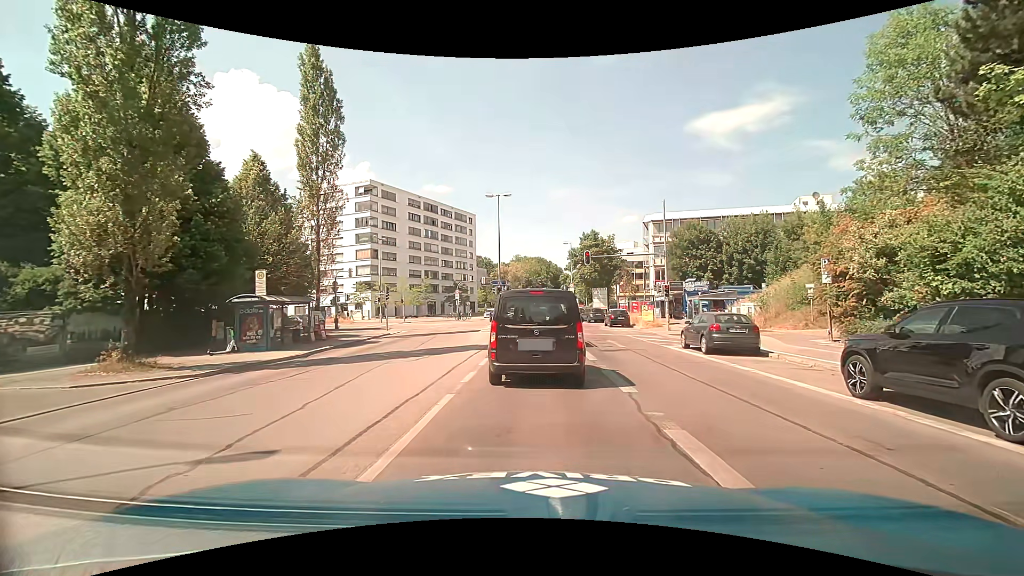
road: secondary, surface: asphalt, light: Day
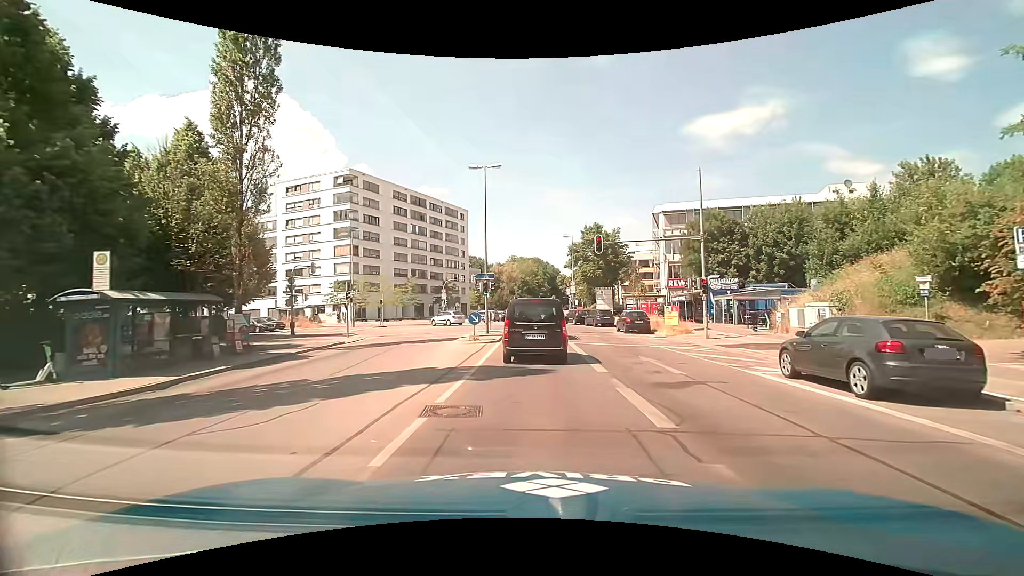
(-0.1, +8.6) m; +1°
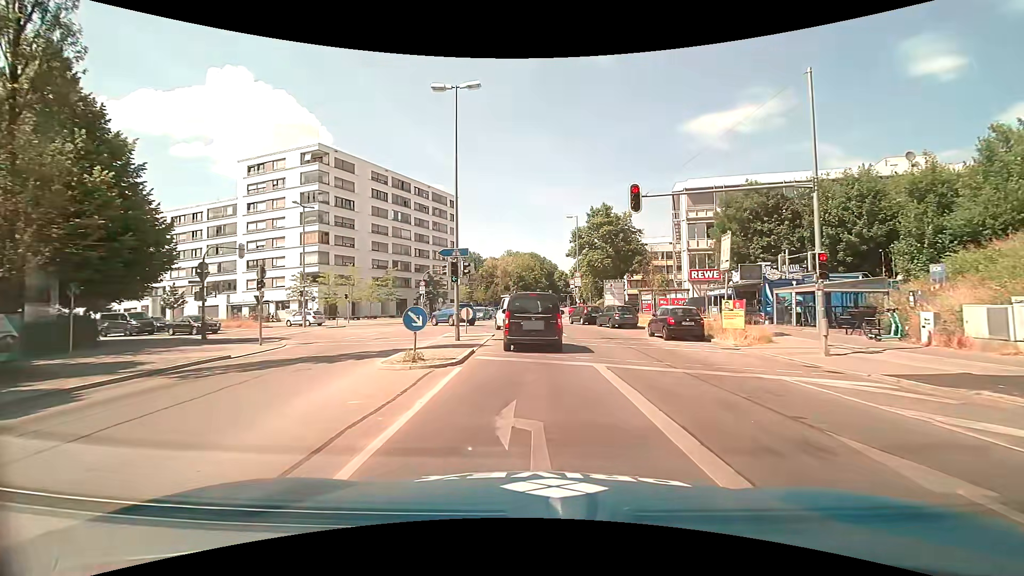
(-0.1, +10.8) m; 0°
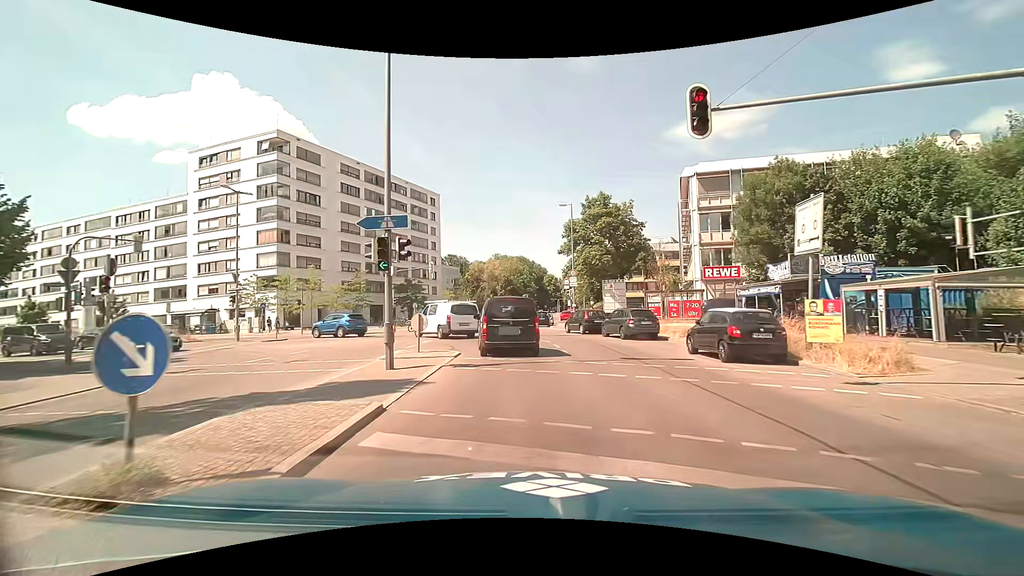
(0.0, +7.9) m; +1°
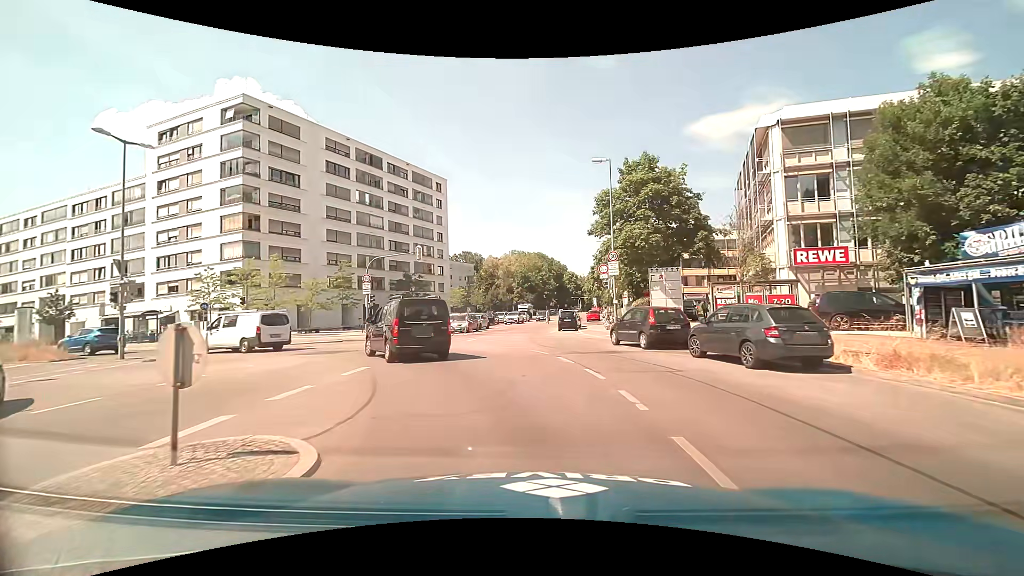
(-0.2, +11.8) m; -2°
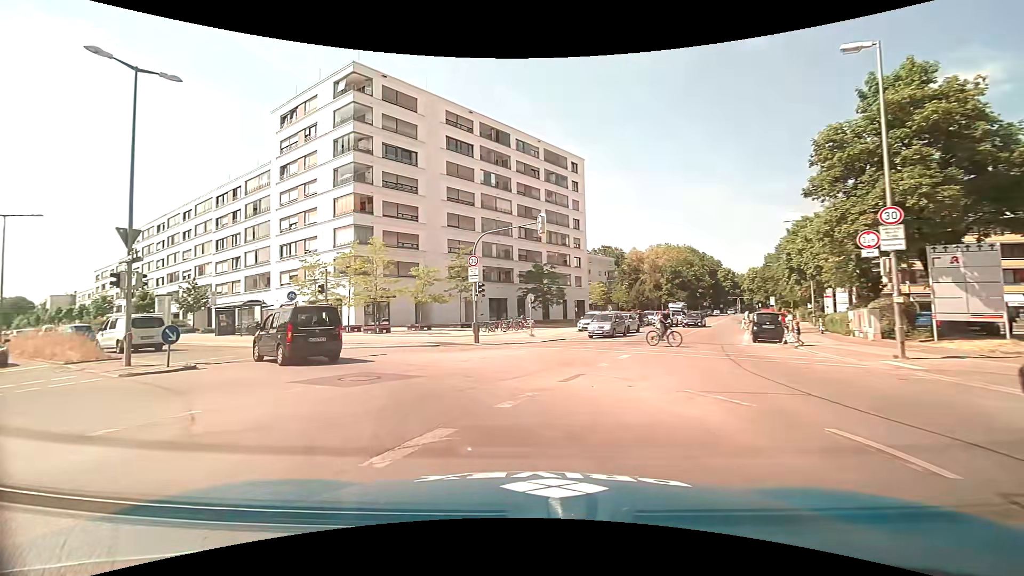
(-1.0, +10.7) m; -15°
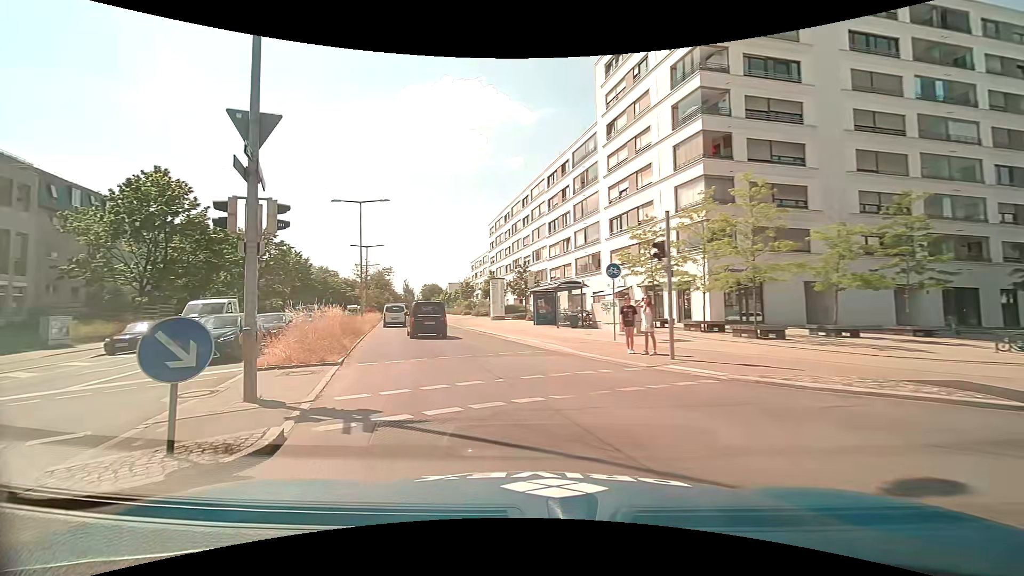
(-4.4, +13.4) m; -37°
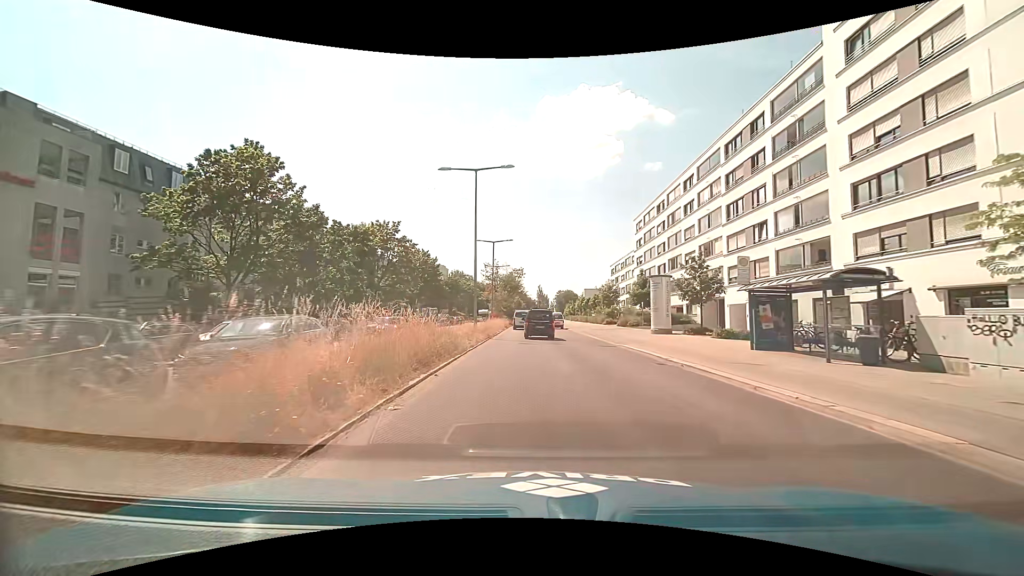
(-2.4, +12.6) m; -15°
(0, +10) (-1, +20) (-1, +30) (-1, +40) (-1, +50) (-1, +60) (-2, +70) (-2, +80) (-2, +90) (-2, +100) m
